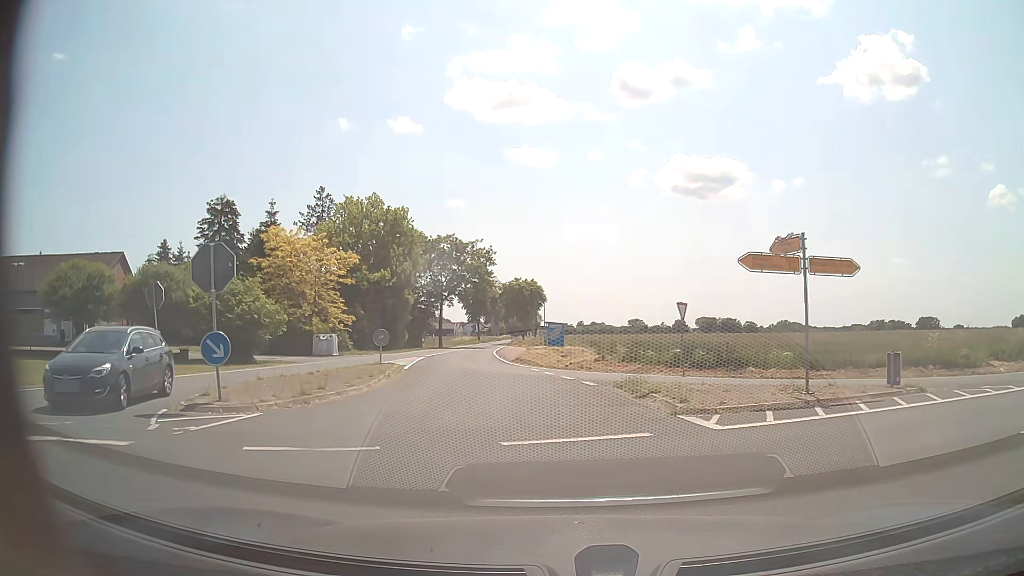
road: tertiary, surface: asphalt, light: Day
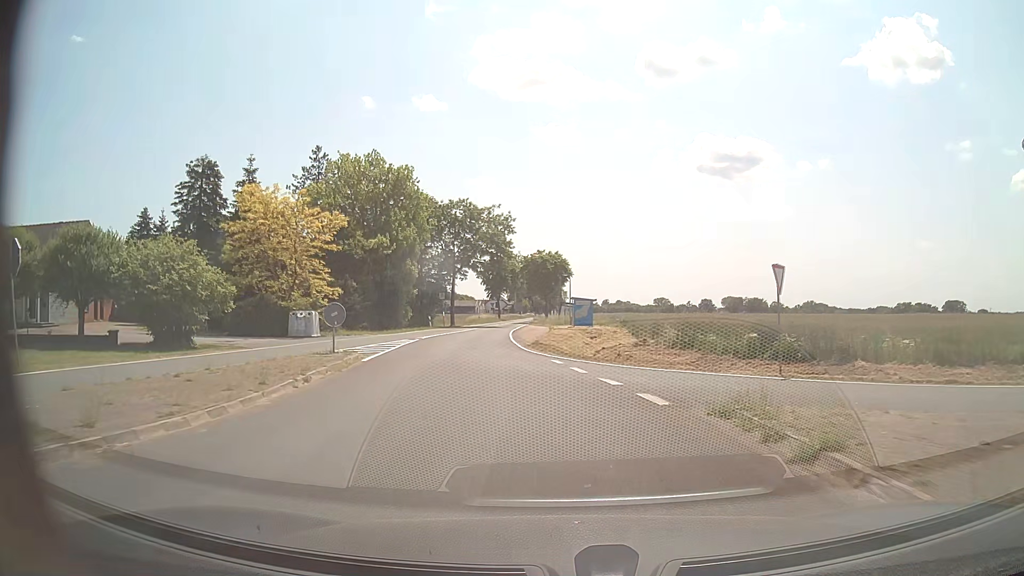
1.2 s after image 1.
(-0.2, +9.4) m; -3°
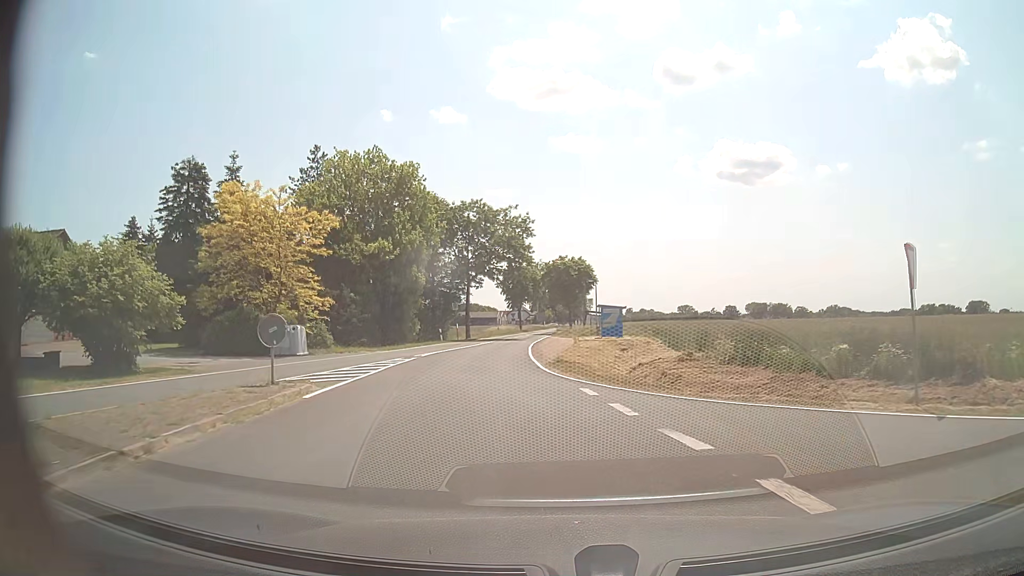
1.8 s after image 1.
(0.0, +6.2) m; -1°
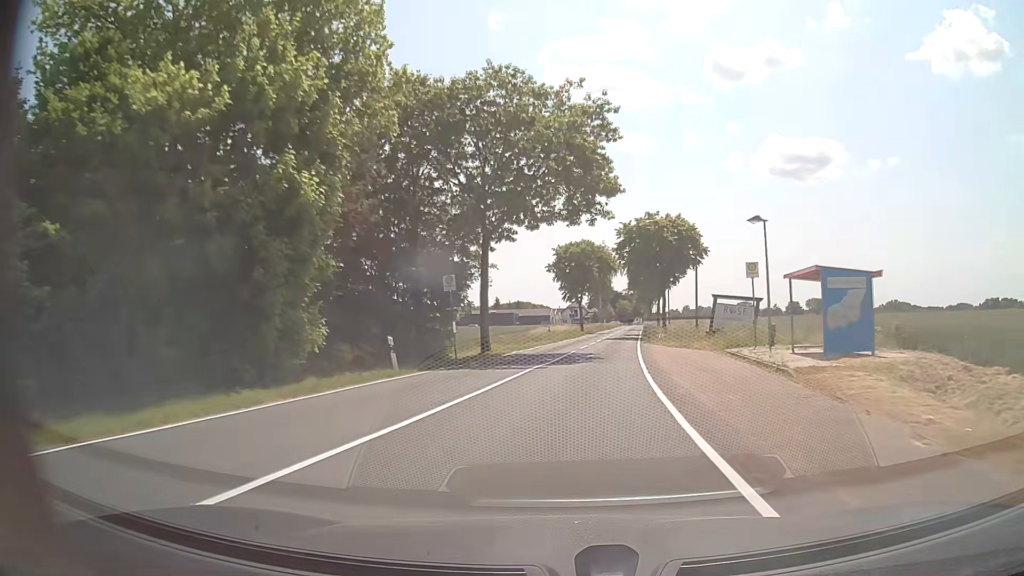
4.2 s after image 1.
(-2.9, +33.5) m; -5°
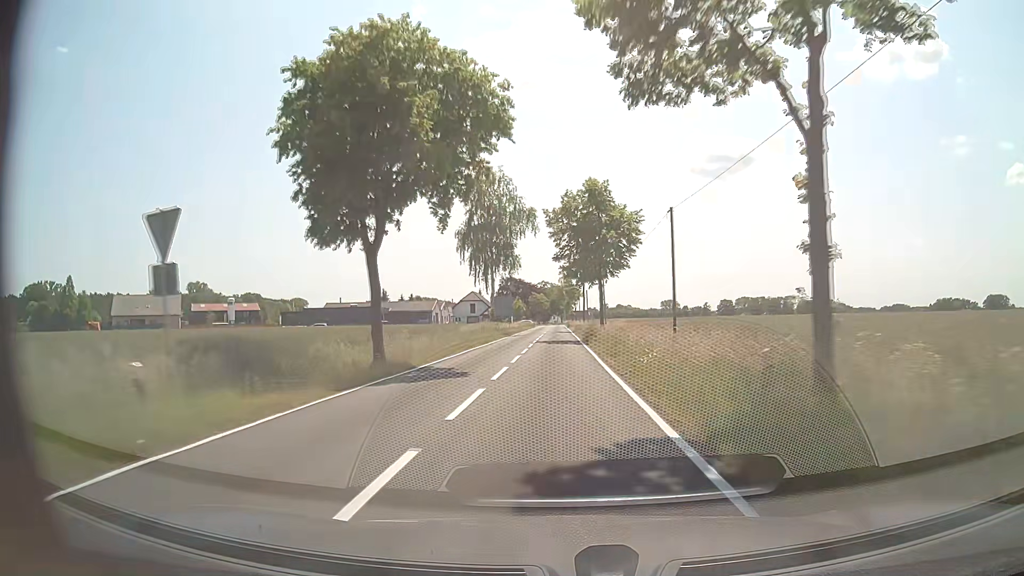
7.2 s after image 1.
(+6.0, +60.6) m; +8°
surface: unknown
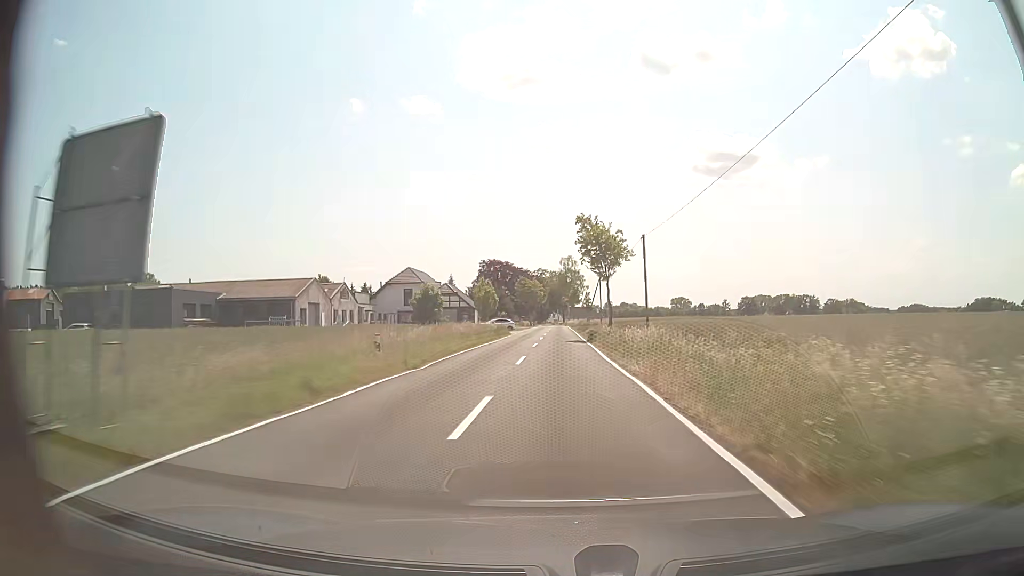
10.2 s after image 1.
(-0.5, +73.0) m; 0°
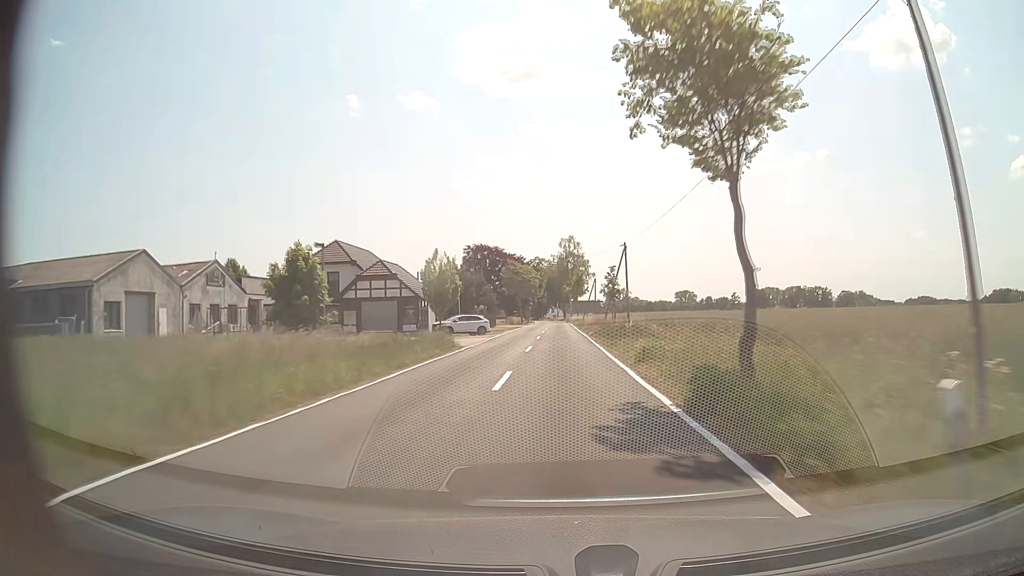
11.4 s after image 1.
(0.0, +31.6) m; 0°
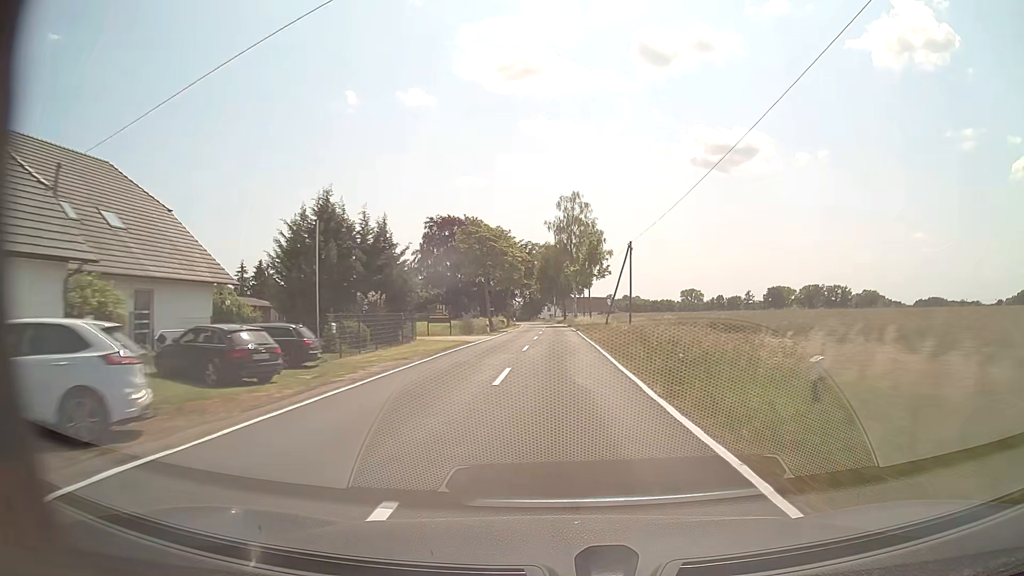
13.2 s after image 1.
(+0.1, +47.2) m; 0°
(0, +10) (0, +20) (0, +30) (0, +40) (0, +50) (0, +60) (0, +70) (-1, +80) (-1, +90) (-1, +100) m
